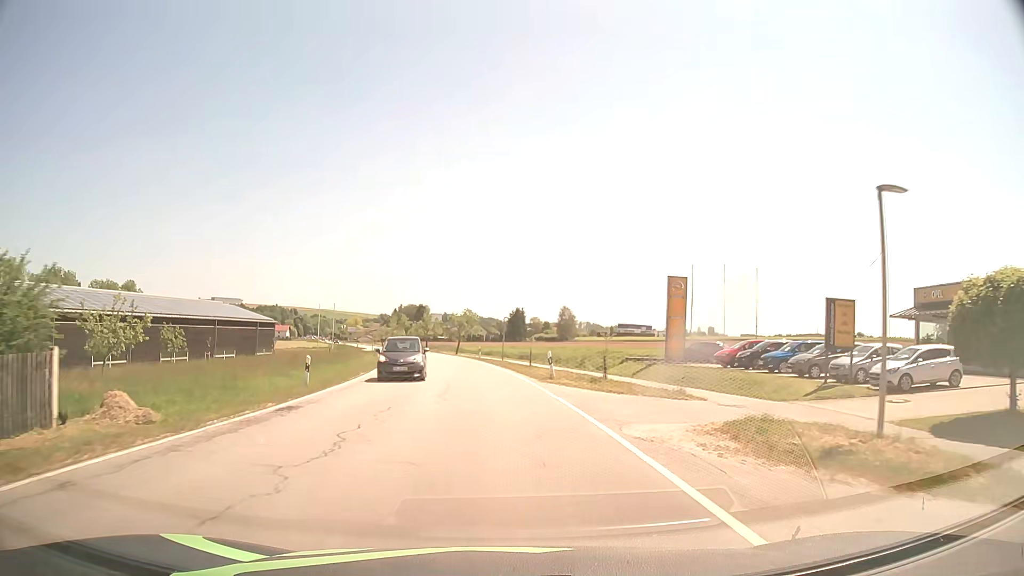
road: secondary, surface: asphalt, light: Day
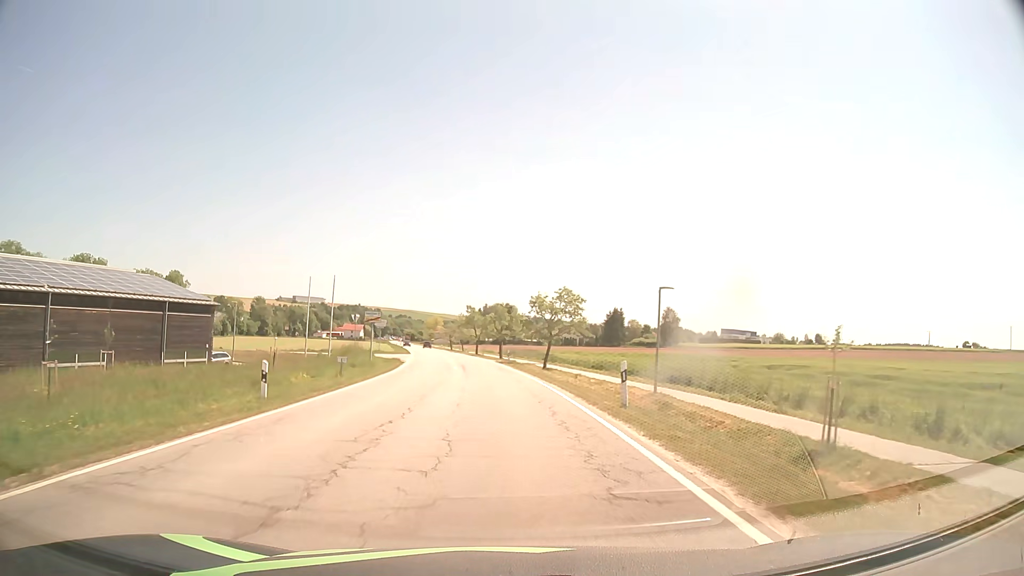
(-2.1, +38.0) m; -7°
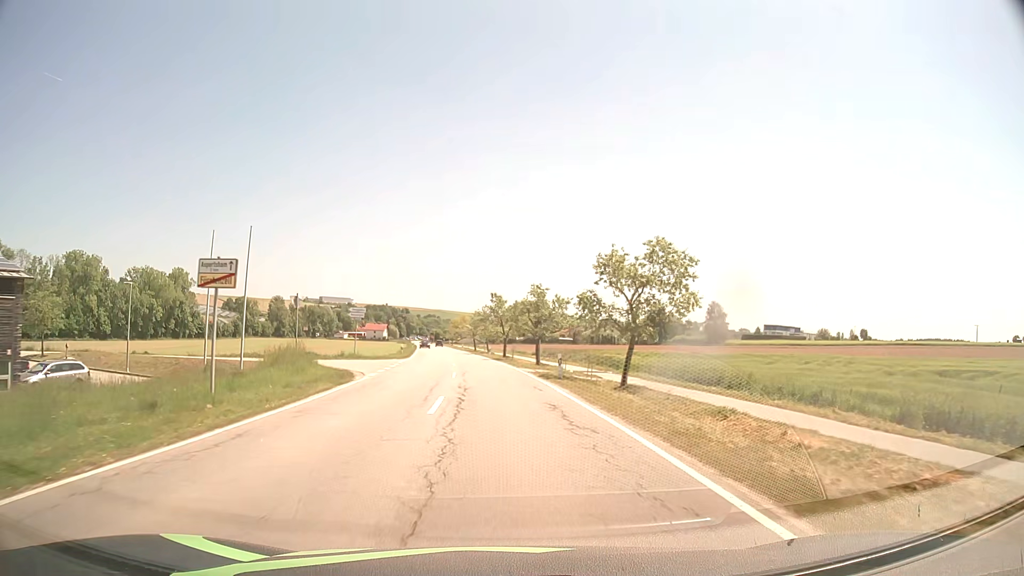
(-0.5, +23.2) m; -3°
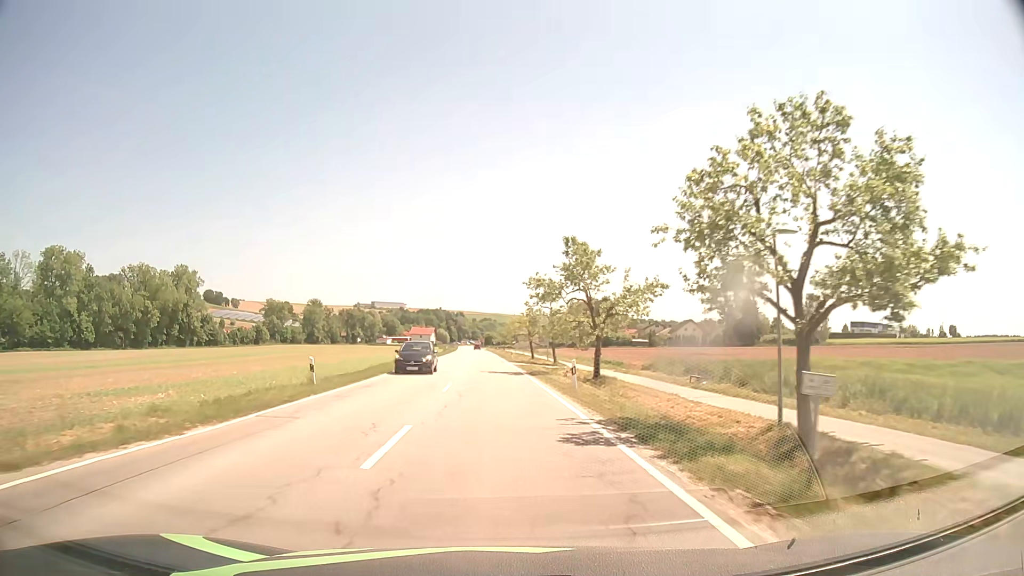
(-1.5, +42.3) m; -4°
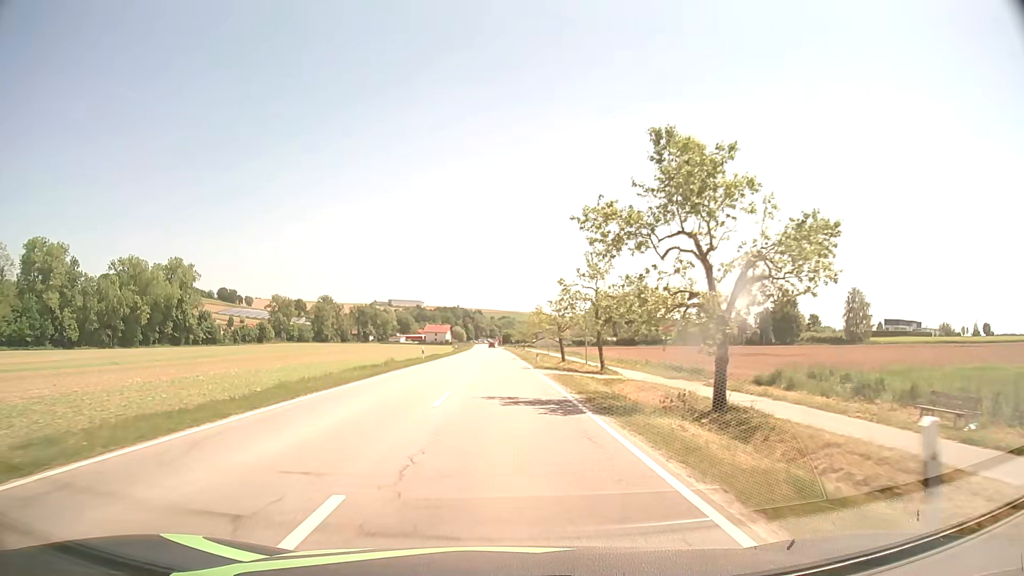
(-0.4, +17.8) m; -2°
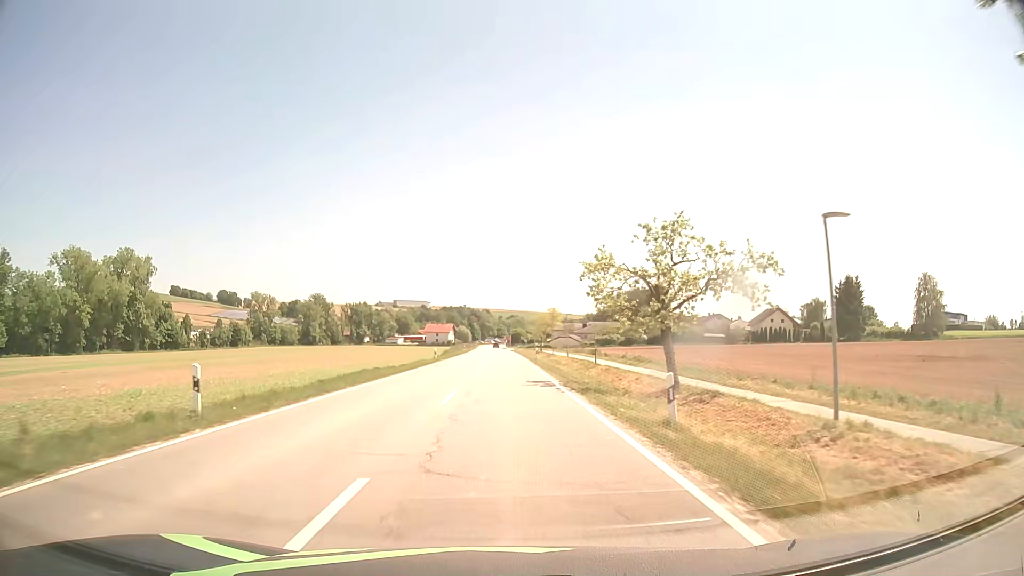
(-0.2, +36.0) m; -1°
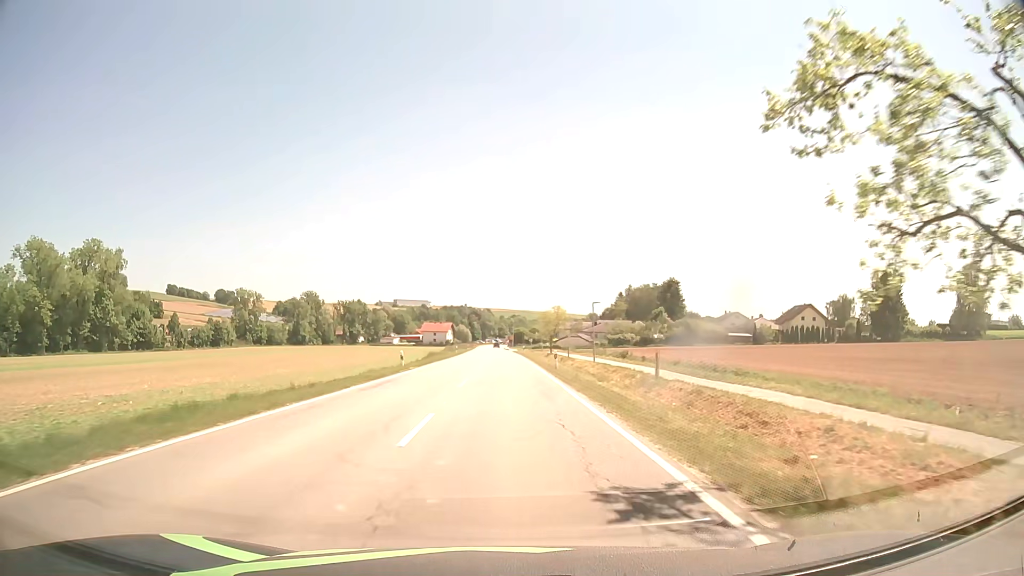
(0.0, +18.1) m; 0°
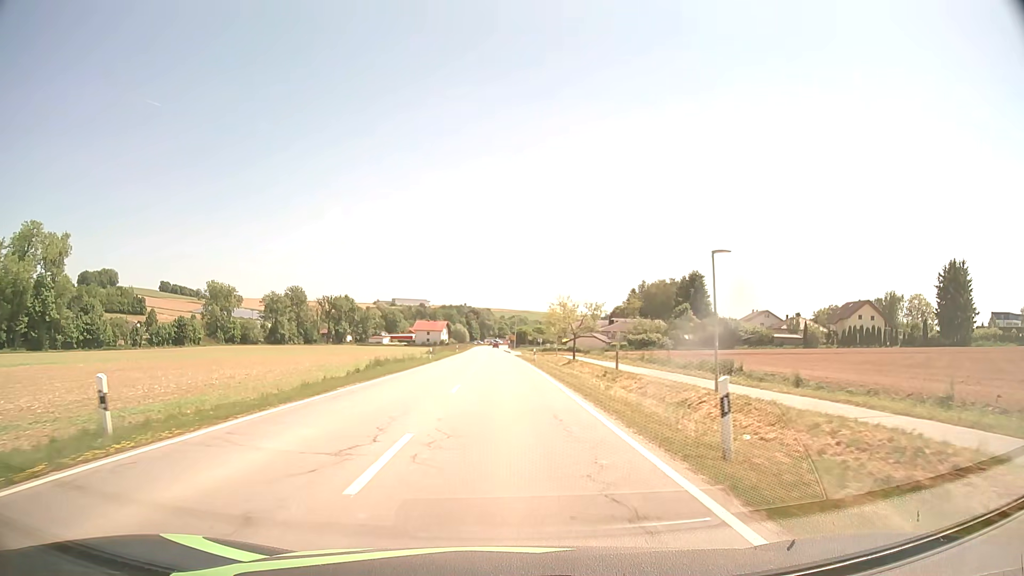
(-0.1, +27.3) m; 0°
(0, +10) (0, +20) (0, +30) (0, +40) (0, +50) (-1, +60) (-1, +70) (-1, +80) (-1, +90) (-1, +100) m
